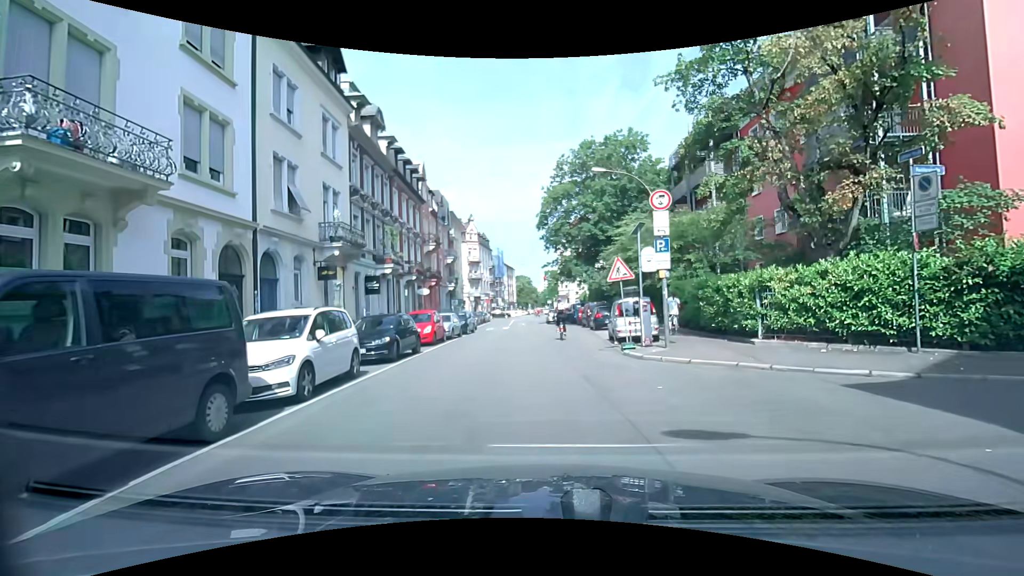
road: residential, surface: asphalt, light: Day
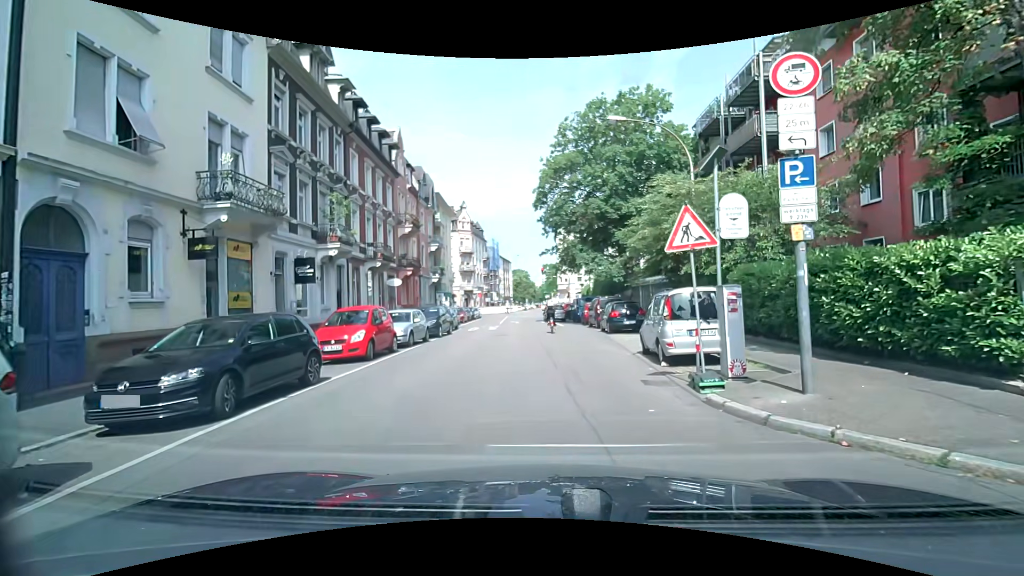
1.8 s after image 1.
(0.0, +7.8) m; 0°
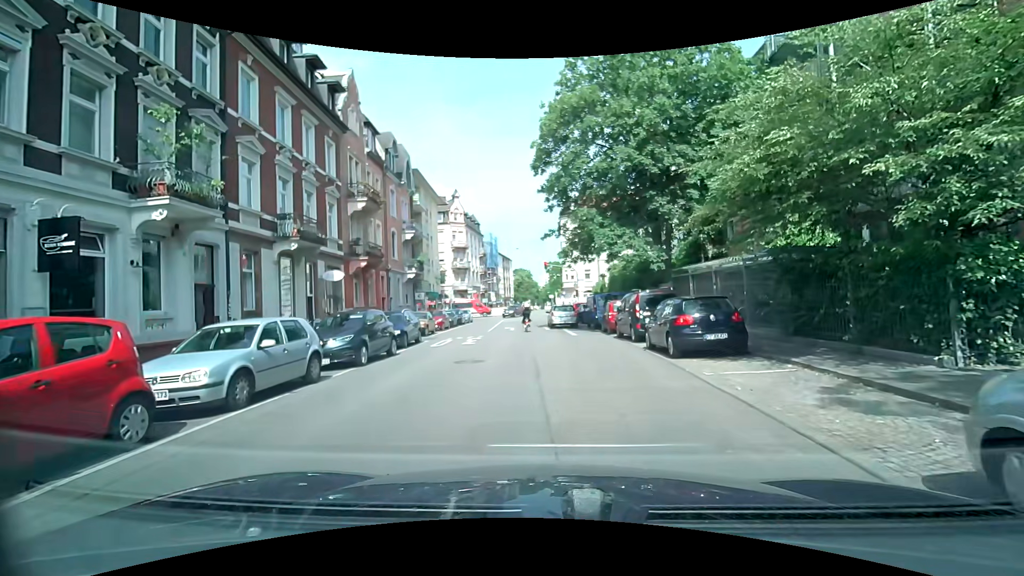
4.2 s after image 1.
(0.0, +10.7) m; -1°
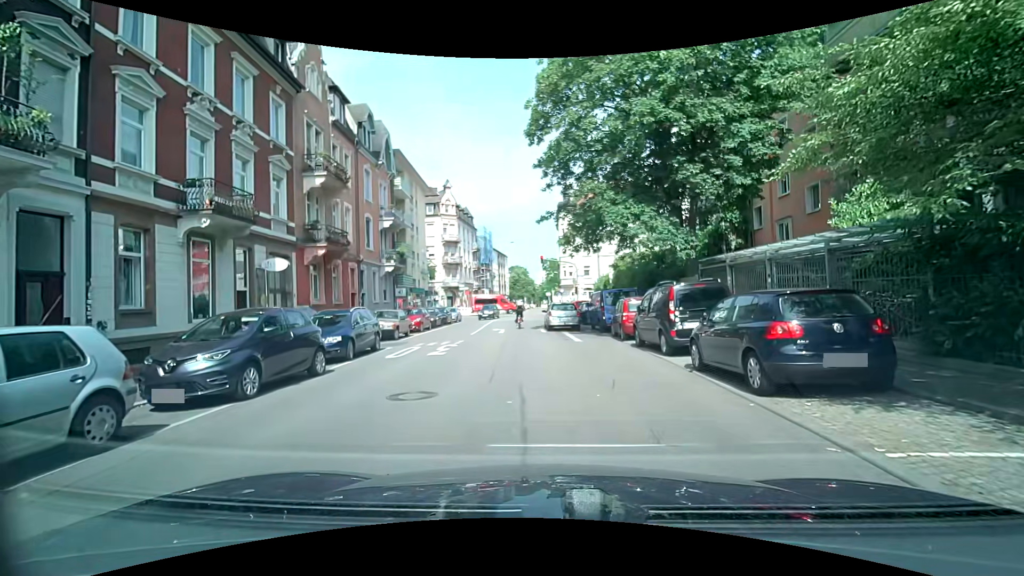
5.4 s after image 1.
(0.0, +5.0) m; 0°
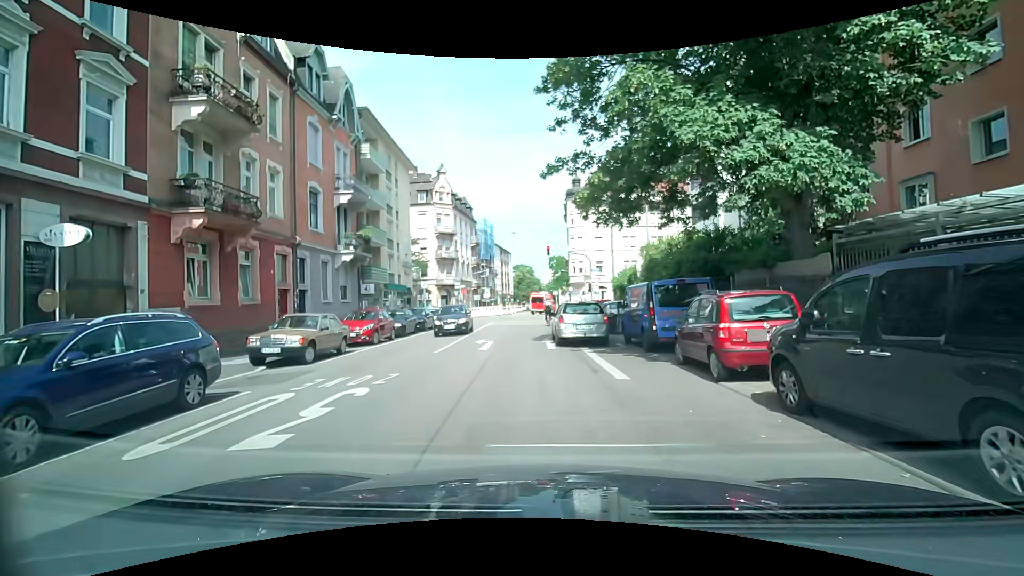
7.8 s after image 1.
(0.0, +8.9) m; -1°
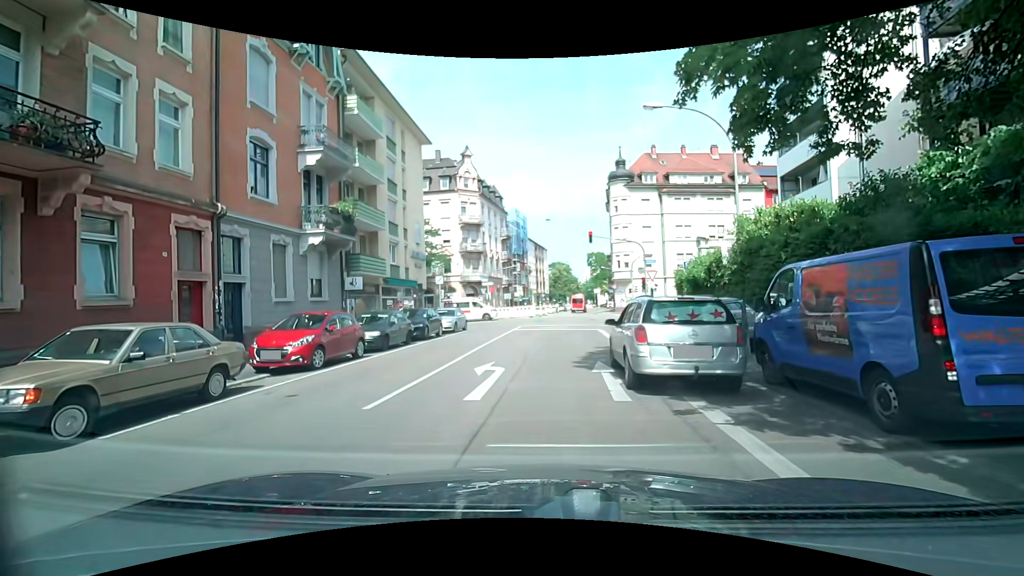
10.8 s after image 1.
(0.0, +8.2) m; -3°
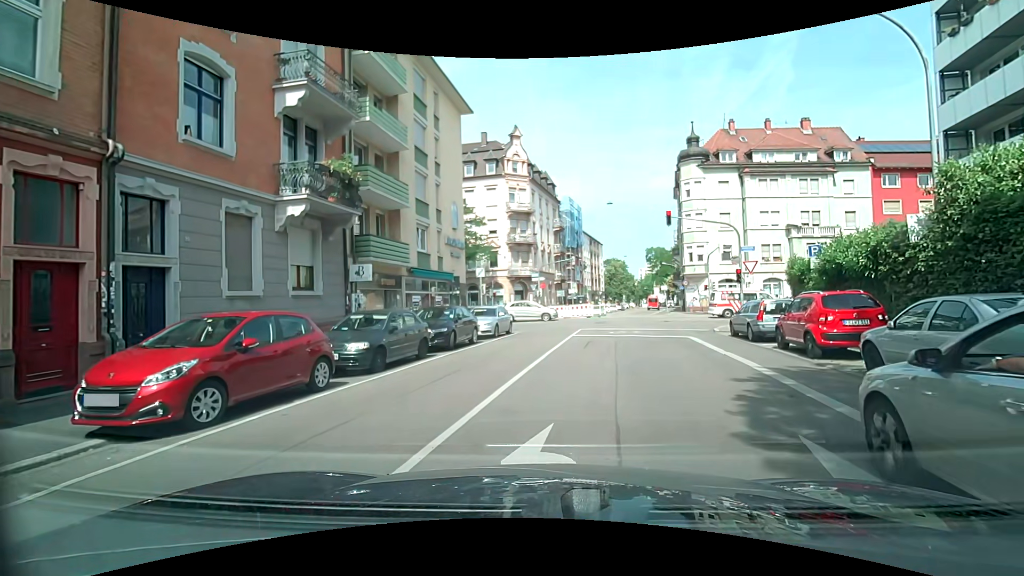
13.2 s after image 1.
(-0.6, +6.7) m; -5°
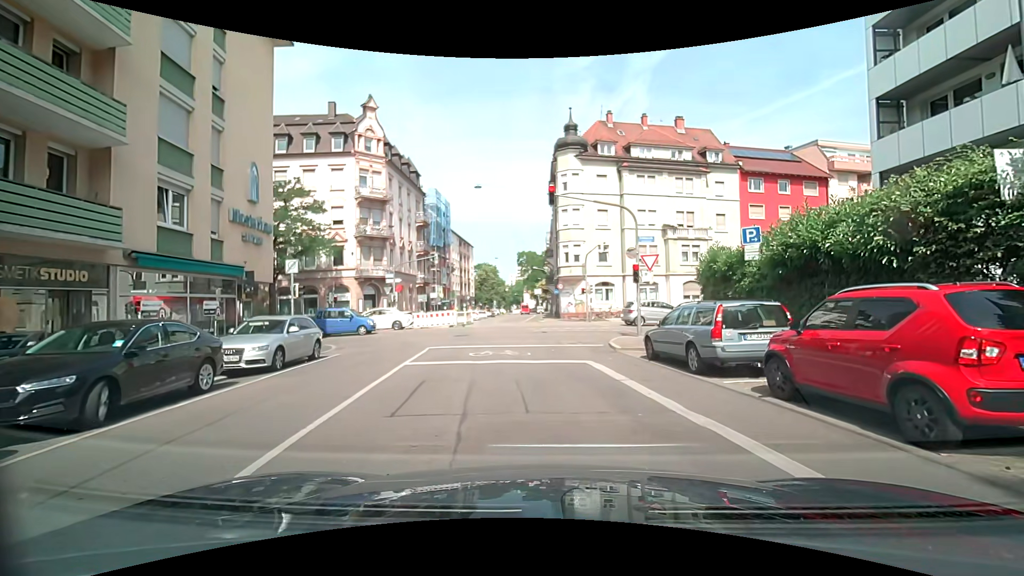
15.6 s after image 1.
(+0.6, +8.3) m; +14°
